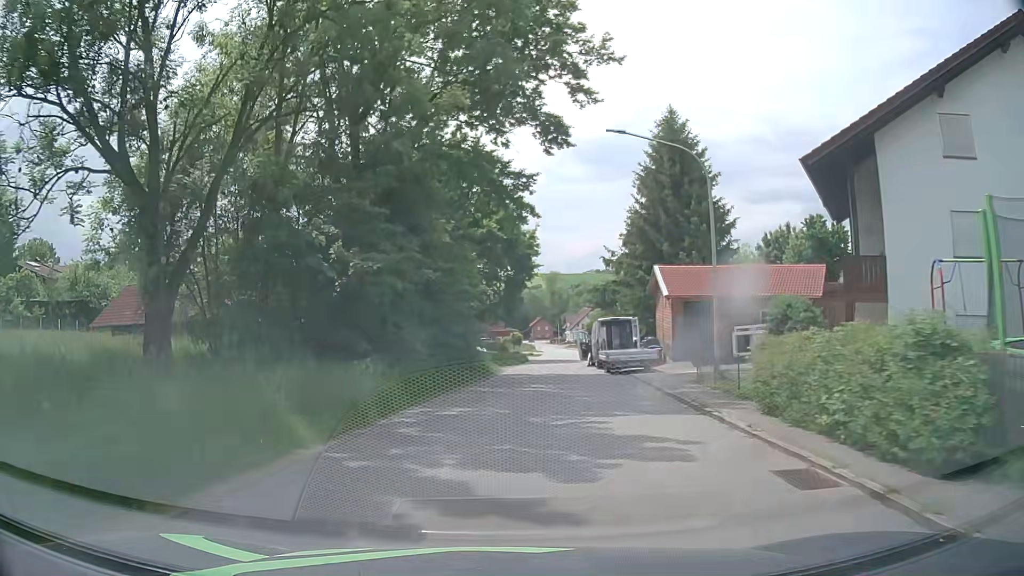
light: Day
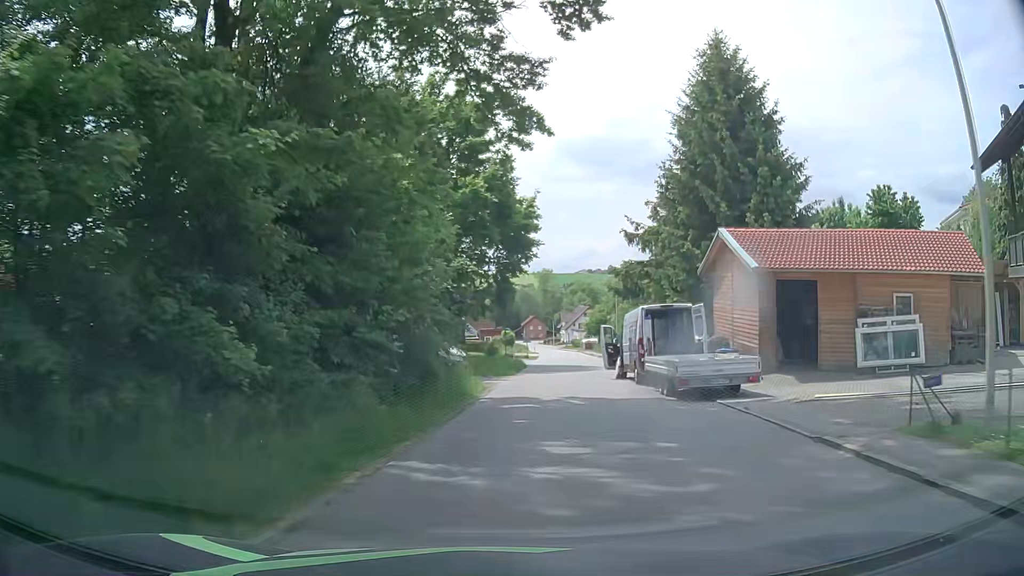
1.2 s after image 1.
(+0.1, +12.3) m; +1°
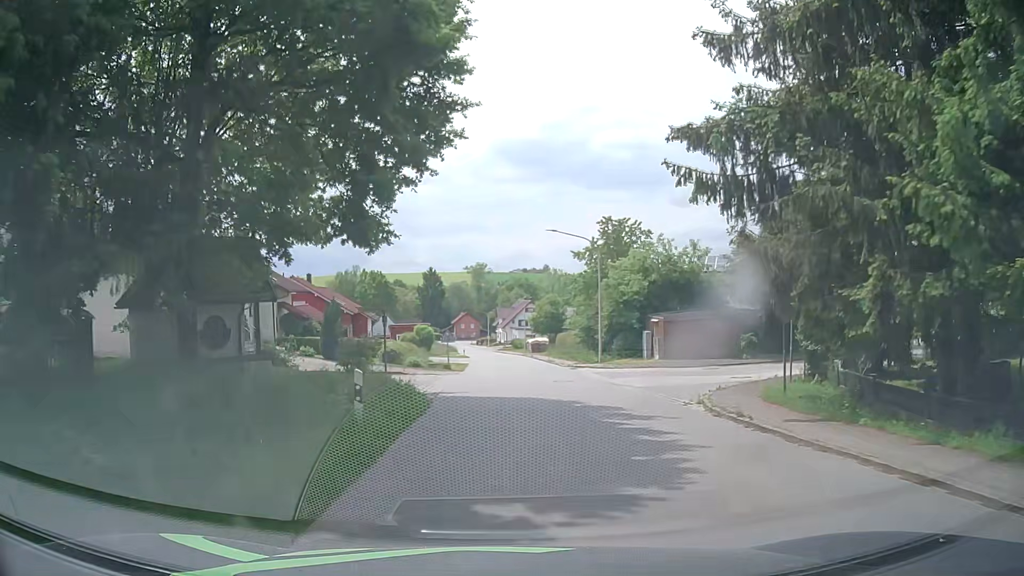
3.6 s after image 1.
(+1.2, +25.9) m; +5°
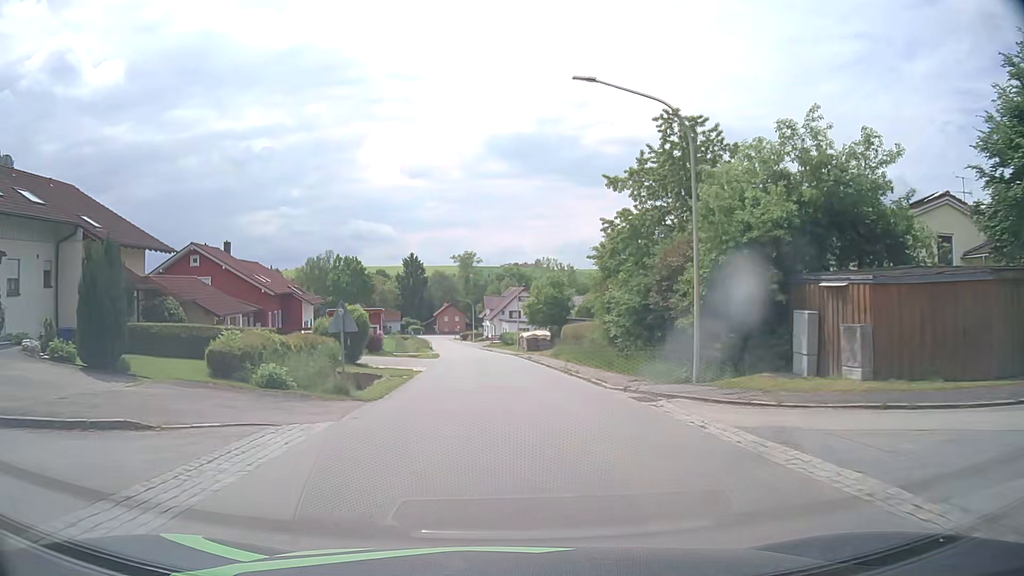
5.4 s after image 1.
(+0.5, +21.6) m; +1°
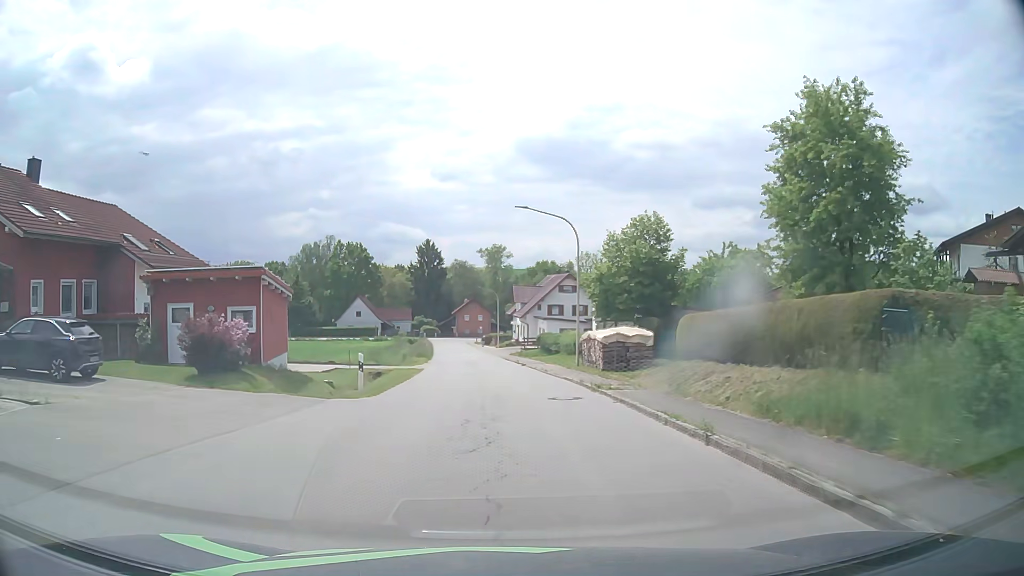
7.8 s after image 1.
(-0.7, +31.0) m; -2°
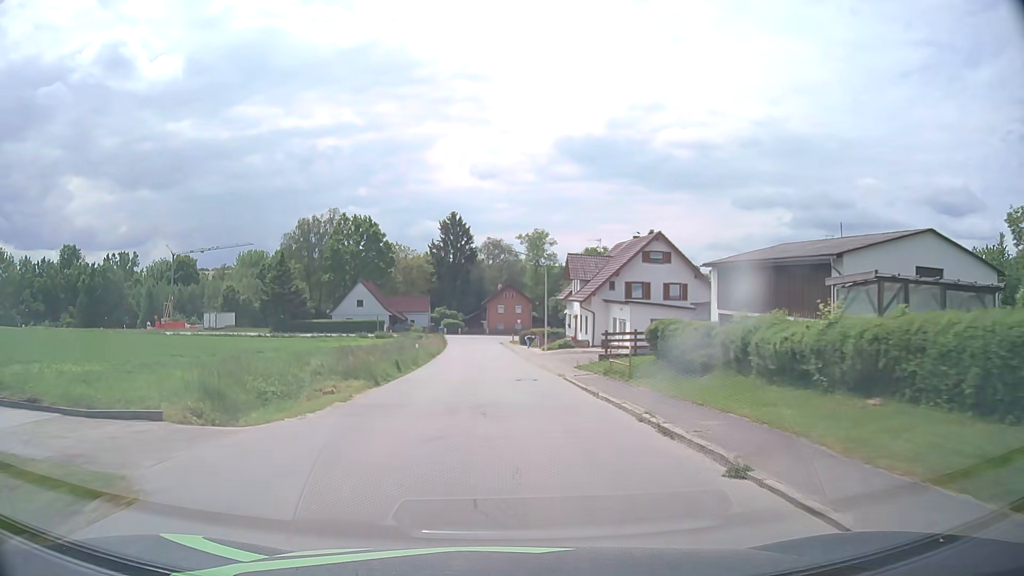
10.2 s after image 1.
(-0.9, +31.0) m; -3°
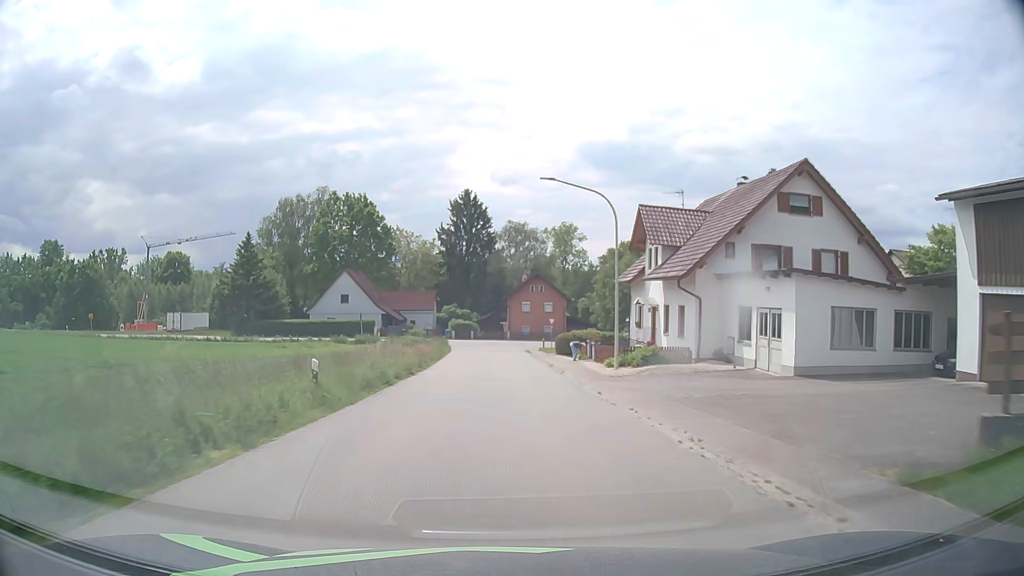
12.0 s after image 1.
(-0.5, +23.0) m; -2°
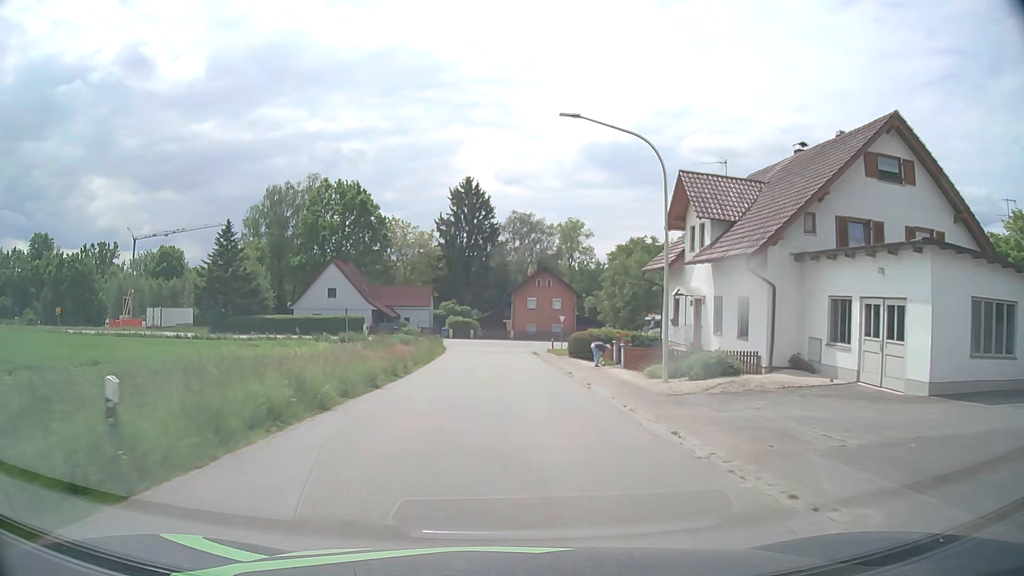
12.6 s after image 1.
(-0.1, +7.6) m; 0°
